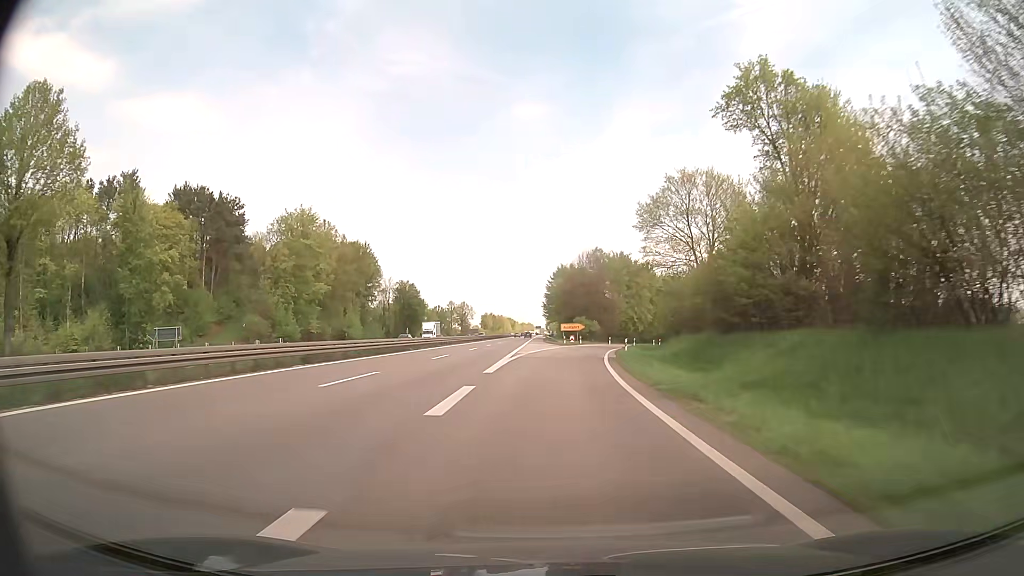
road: trunk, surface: asphalt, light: Day
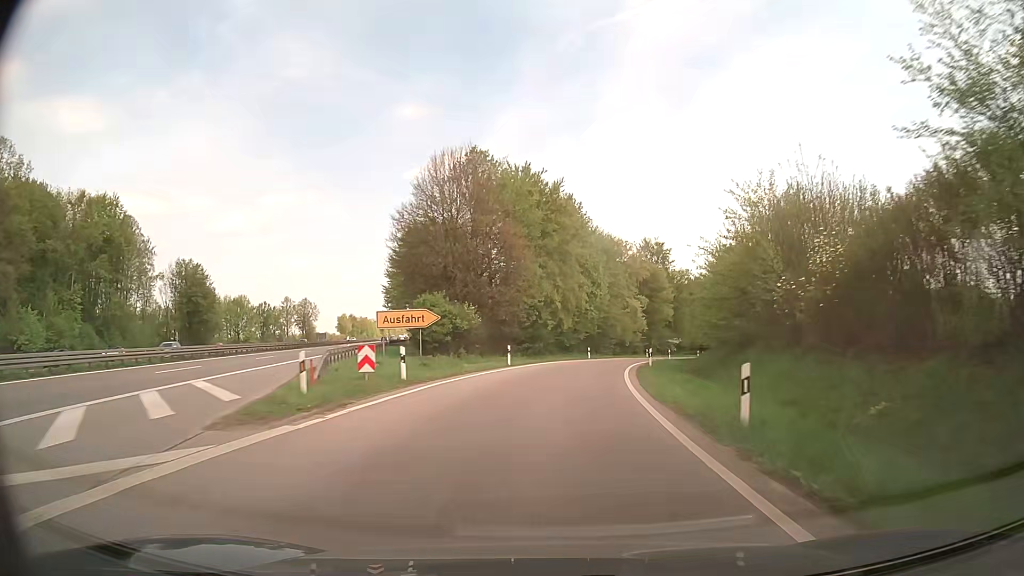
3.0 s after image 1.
(+4.1, +62.4) m; +9°
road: trunk_link
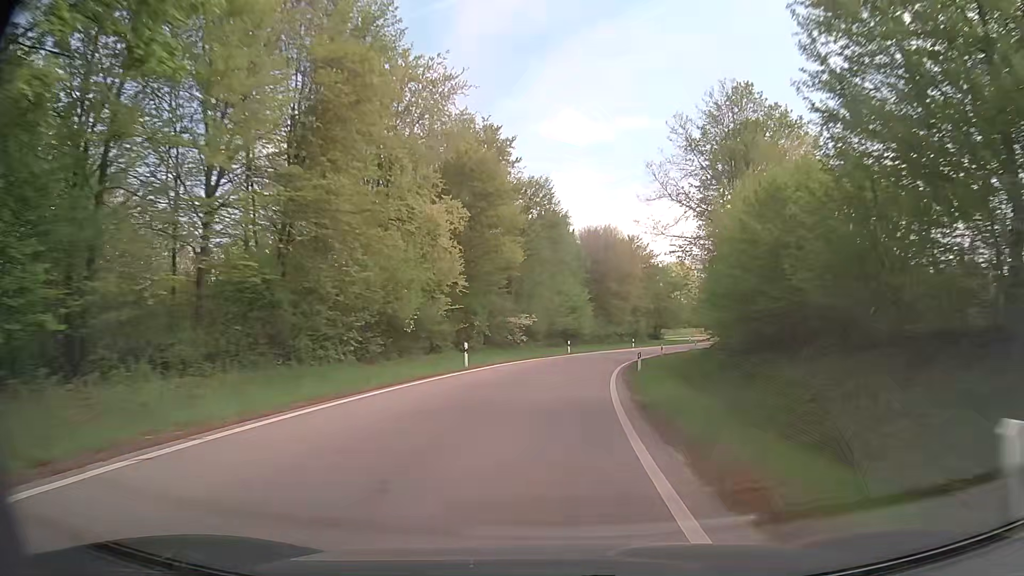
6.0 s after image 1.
(+8.3, +58.0) m; +16°
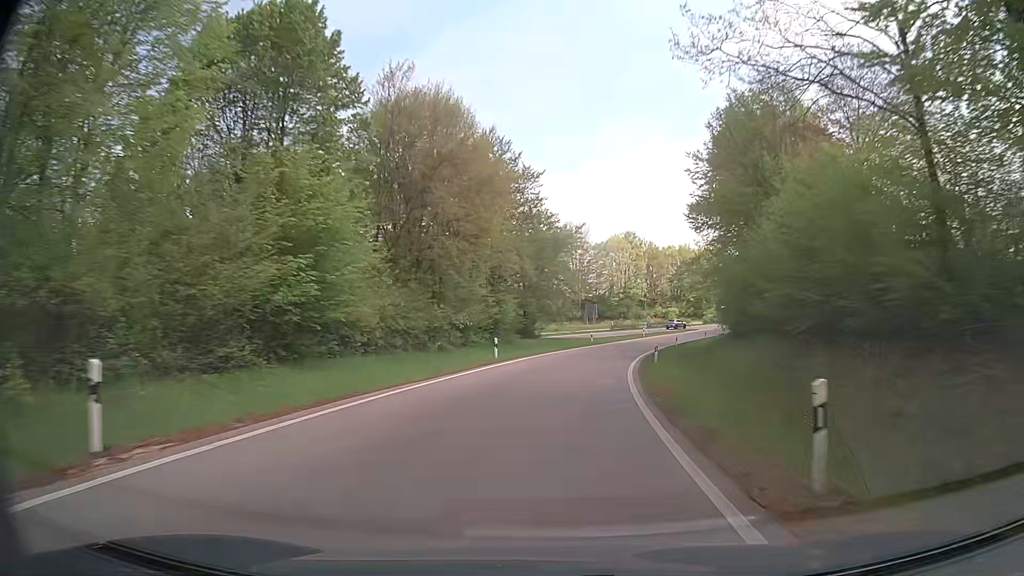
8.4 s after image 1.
(+5.0, +47.6) m; +13°
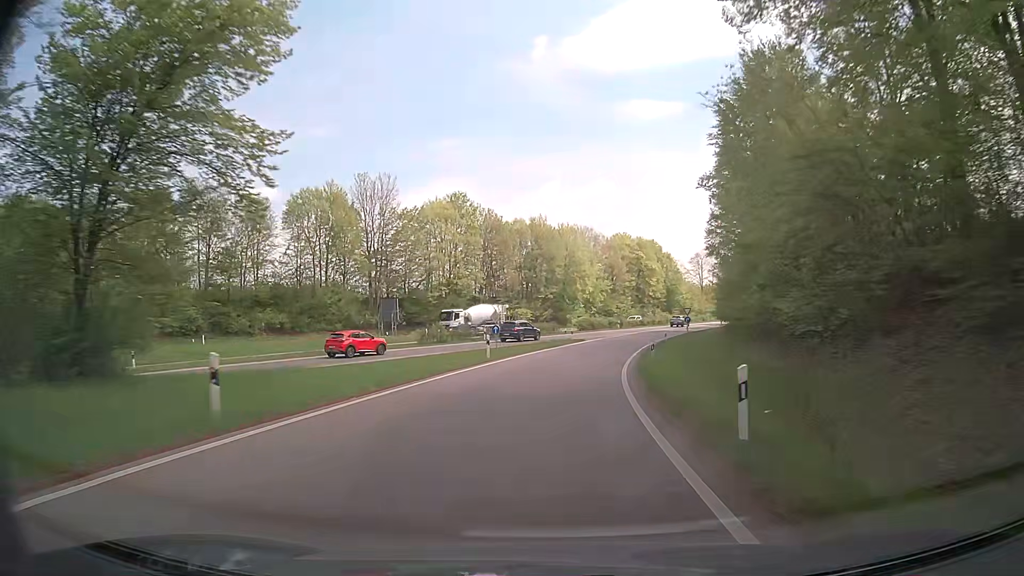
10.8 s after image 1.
(+6.1, +48.8) m; +14°
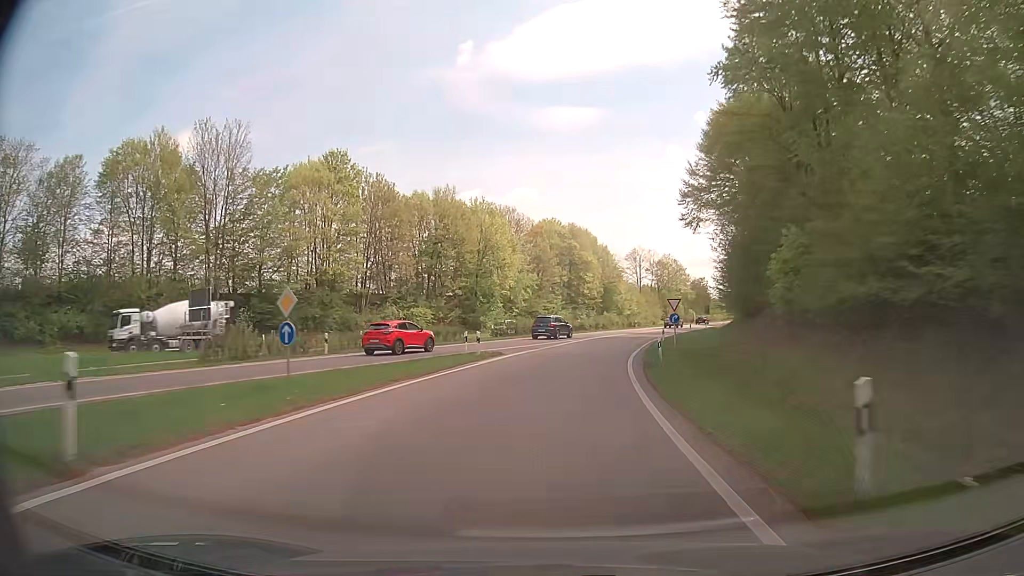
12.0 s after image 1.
(+1.5, +24.8) m; +7°
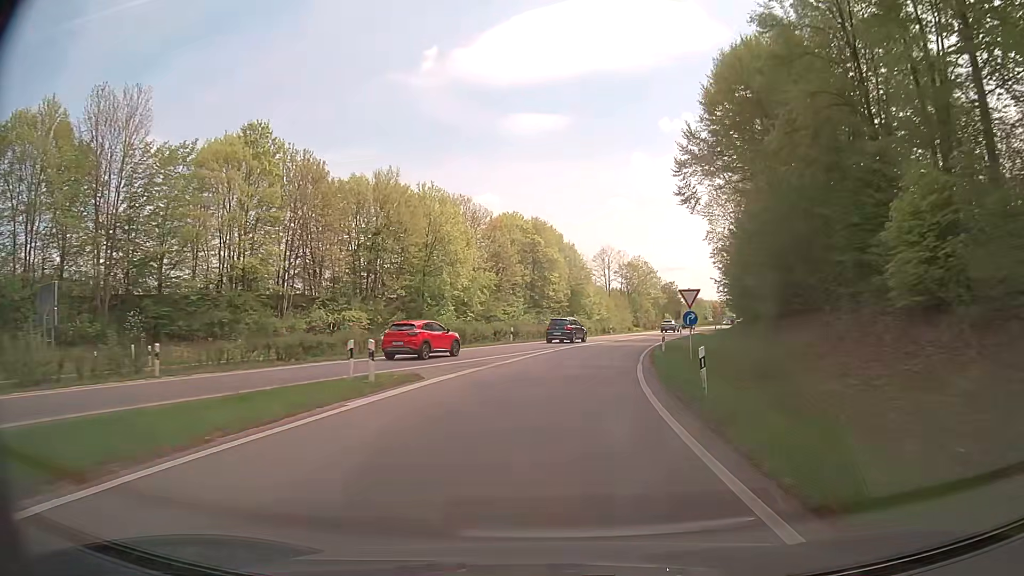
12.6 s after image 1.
(+0.3, +12.3) m; +3°
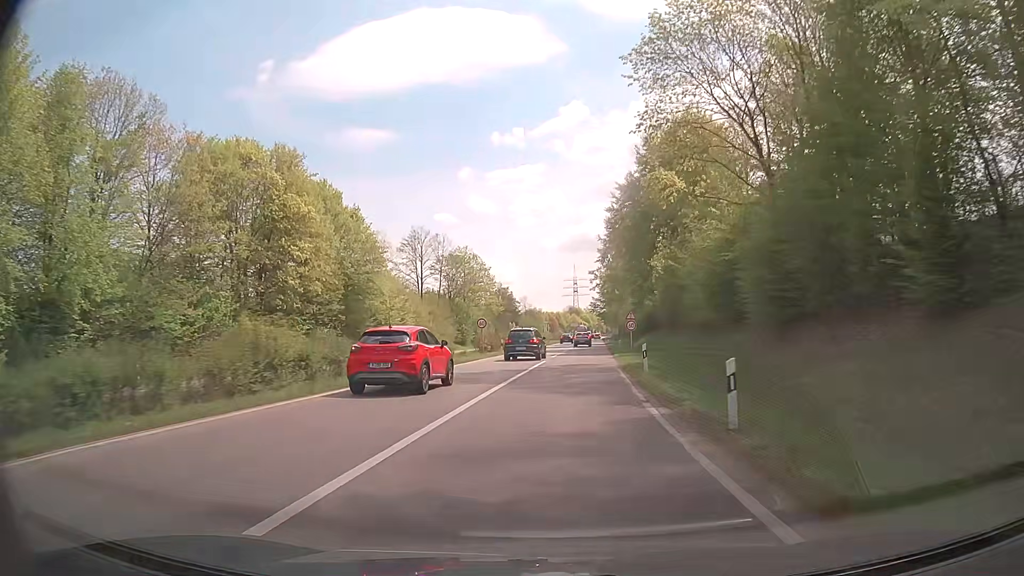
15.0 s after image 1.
(+6.0, +46.5) m; +15°
(0, +10) (+1, +20) (+1, +30) (+2, +40) (+3, +50) (+4, +60) (+5, +70) (+5, +80) (+6, +90) (+7, +100) m
